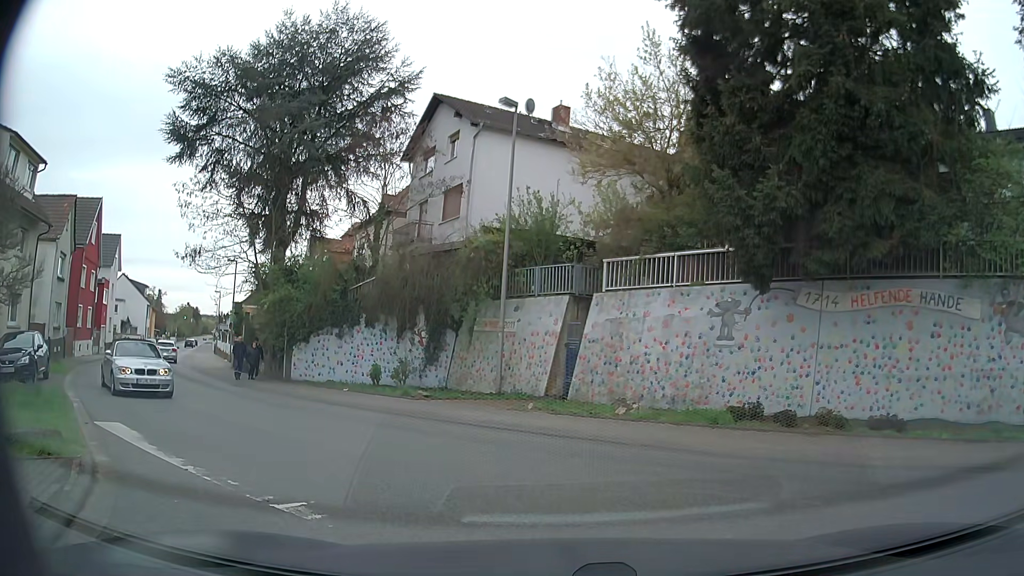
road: residential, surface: asphalt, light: Day
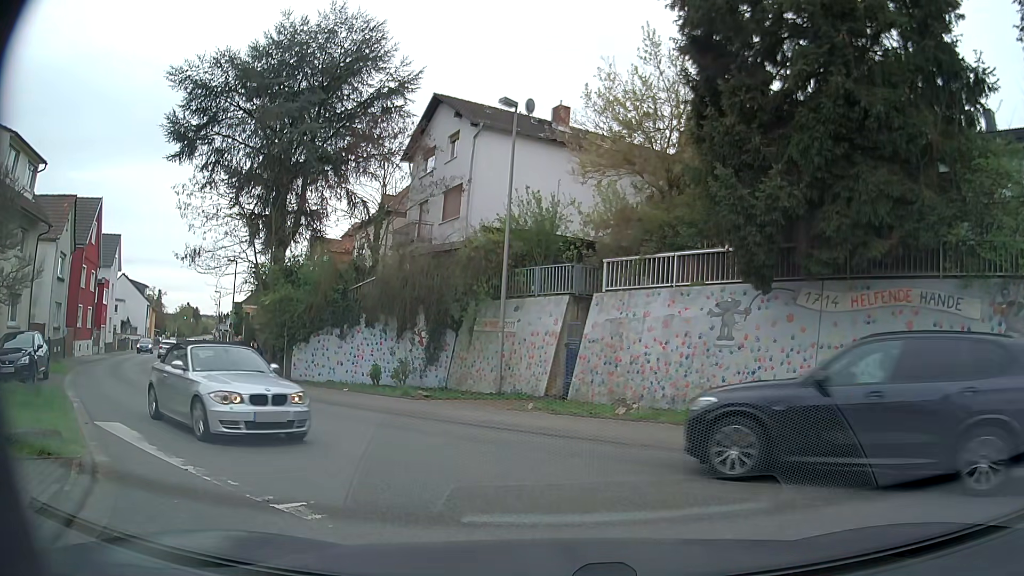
(0.0, 0.0) m; 0°
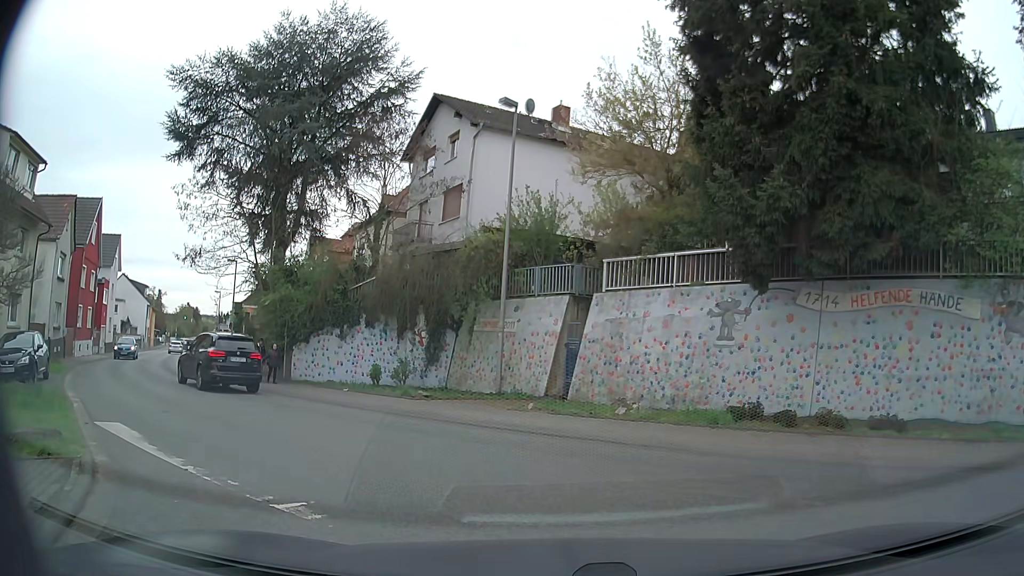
(0.0, 0.0) m; 0°
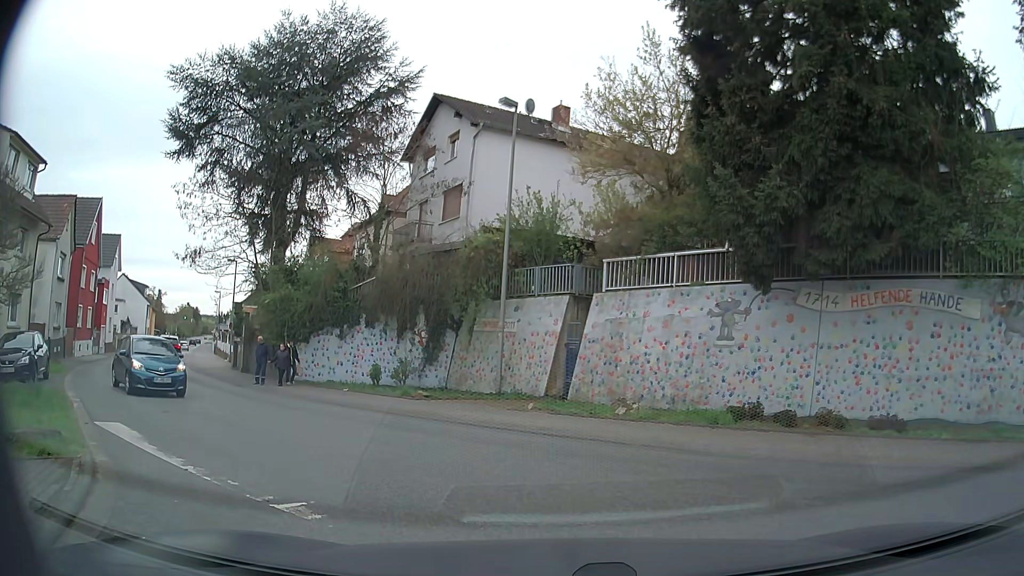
(0.0, 0.0) m; 0°
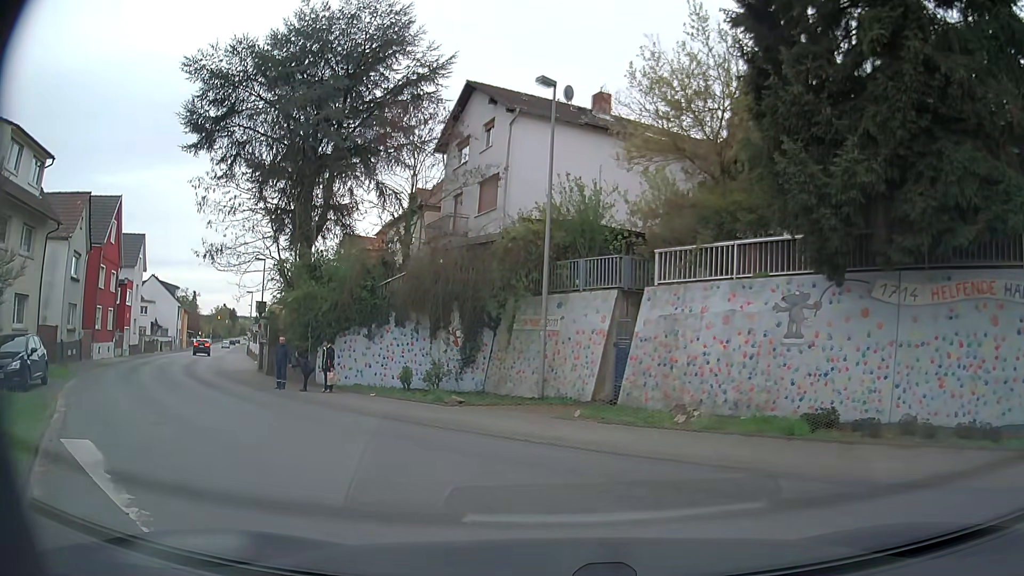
(0.0, +2.3) m; -1°
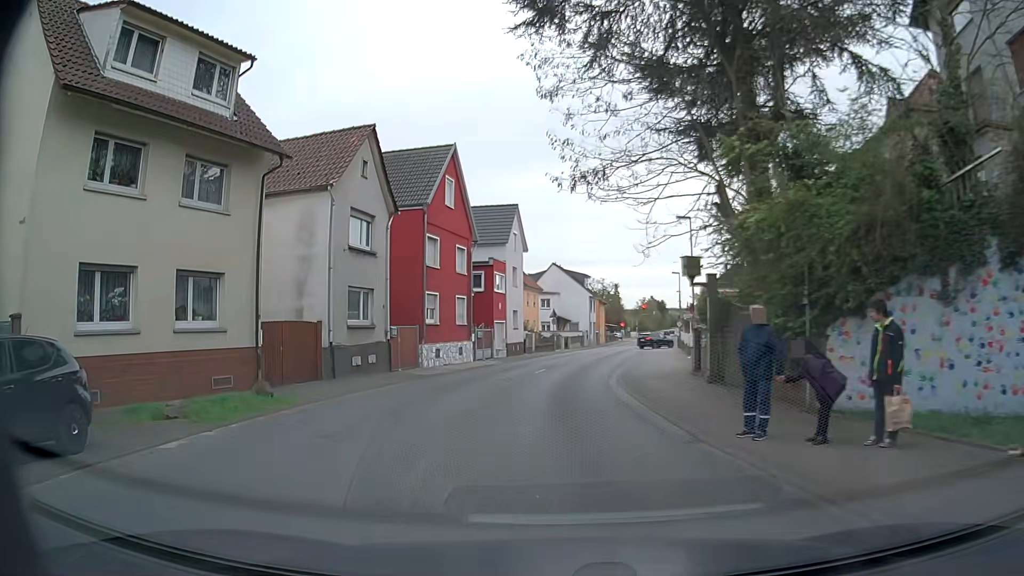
(-5.2, +13.6) m; -36°
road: secondary
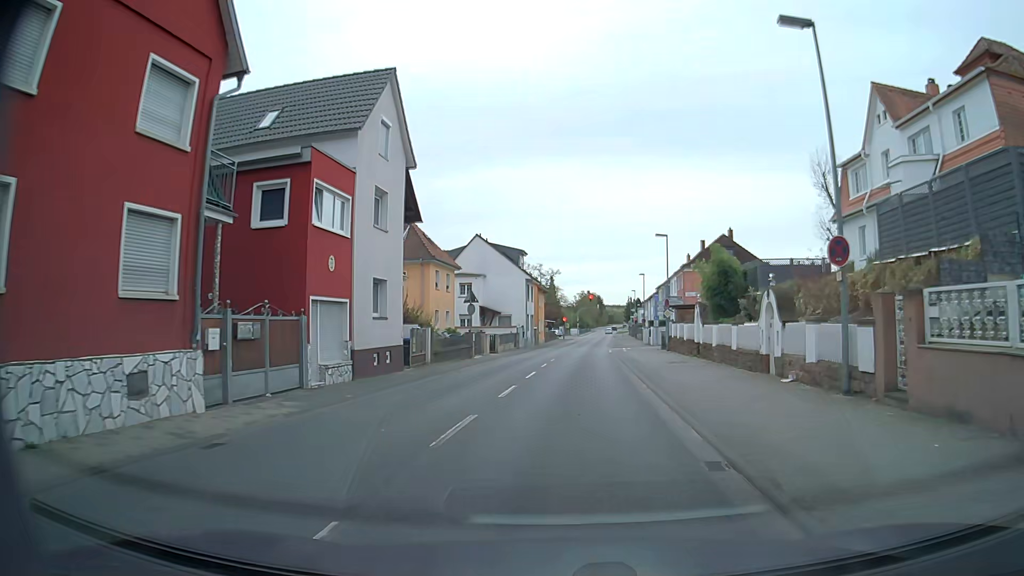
(-0.3, +24.0) m; +3°
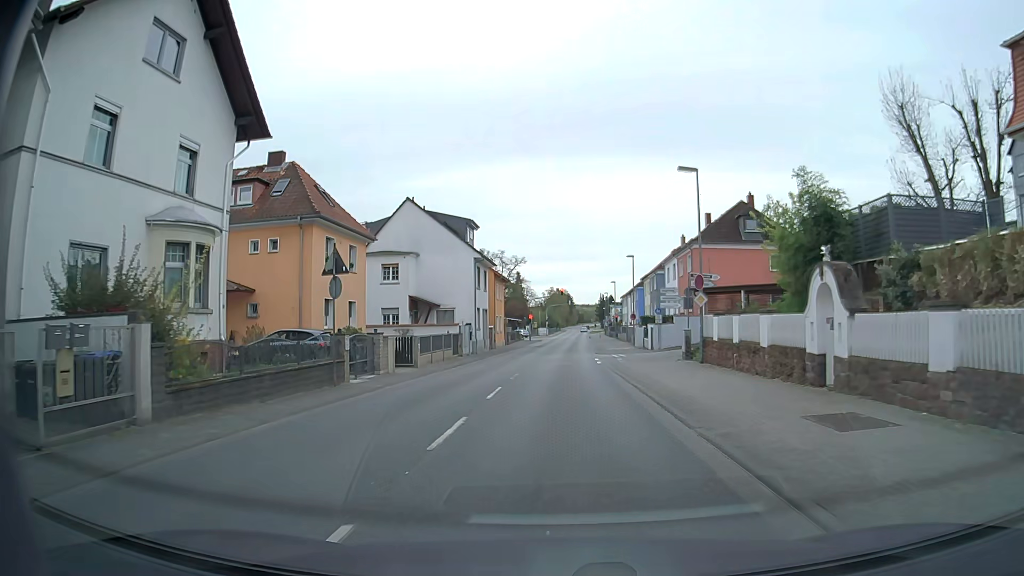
(+0.8, +18.2) m; +4°
